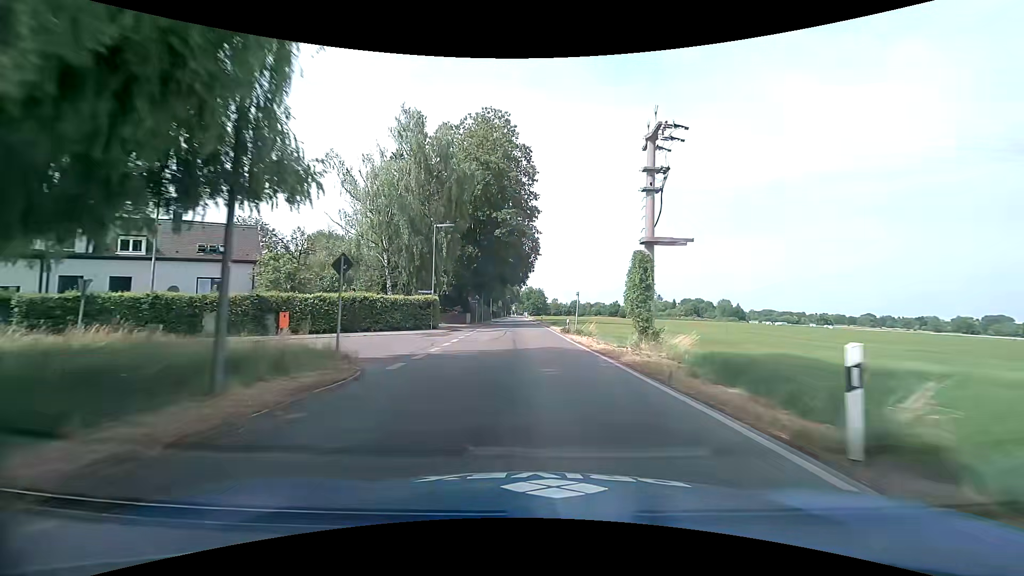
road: tertiary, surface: asphalt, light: Day
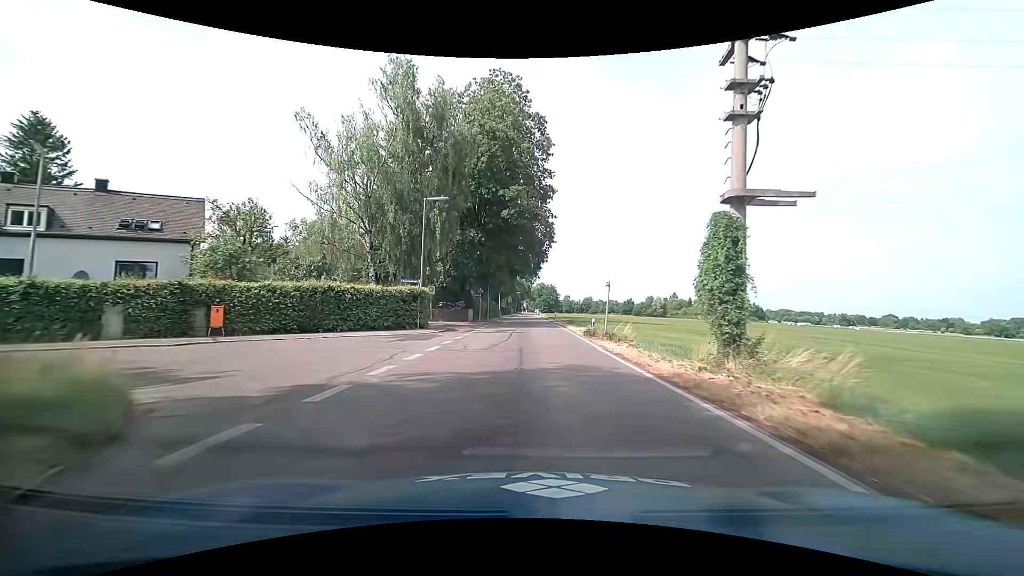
(-0.1, +8.2) m; -1°
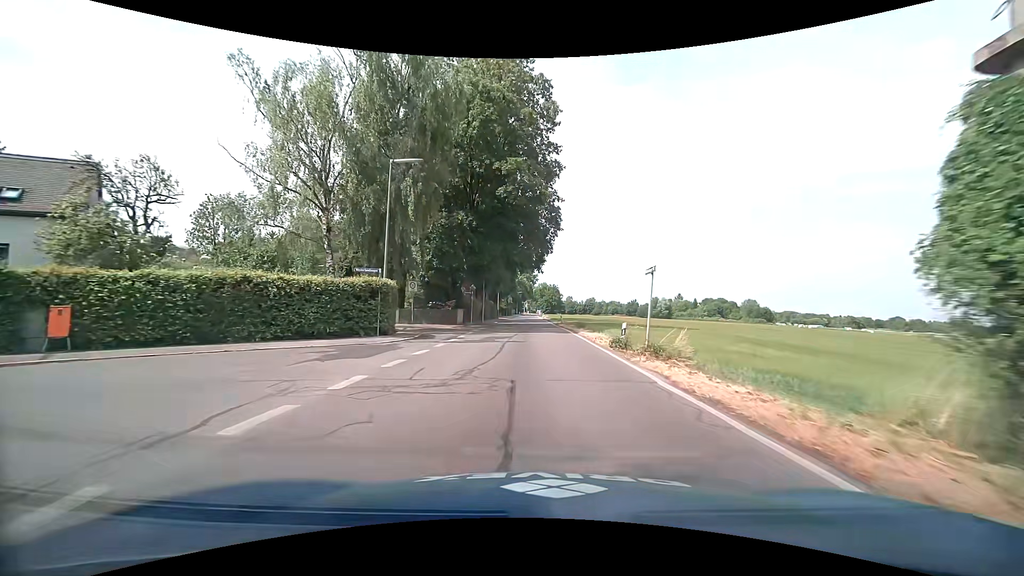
(0.0, +8.2) m; 0°
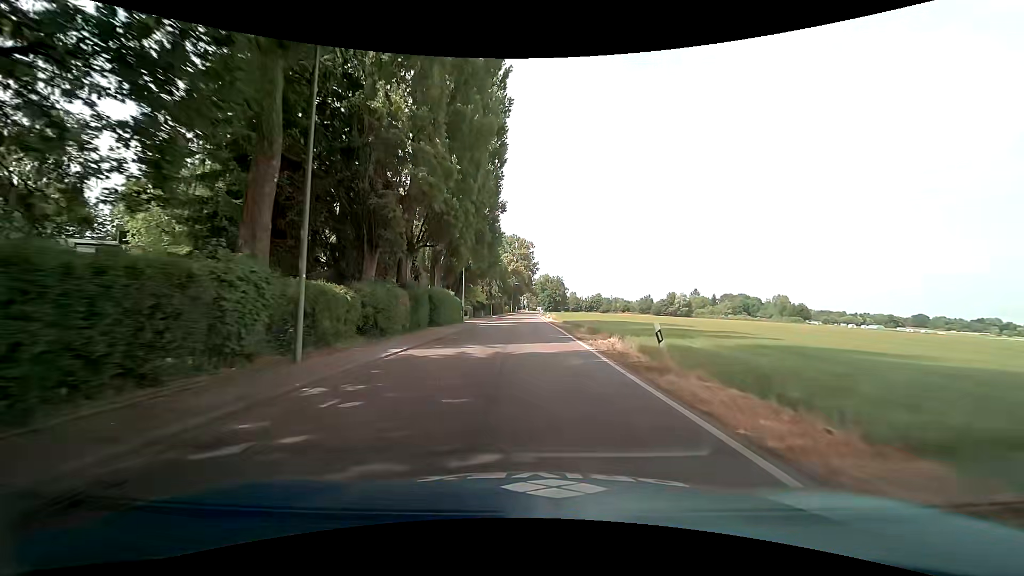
(+0.3, +40.8) m; +1°
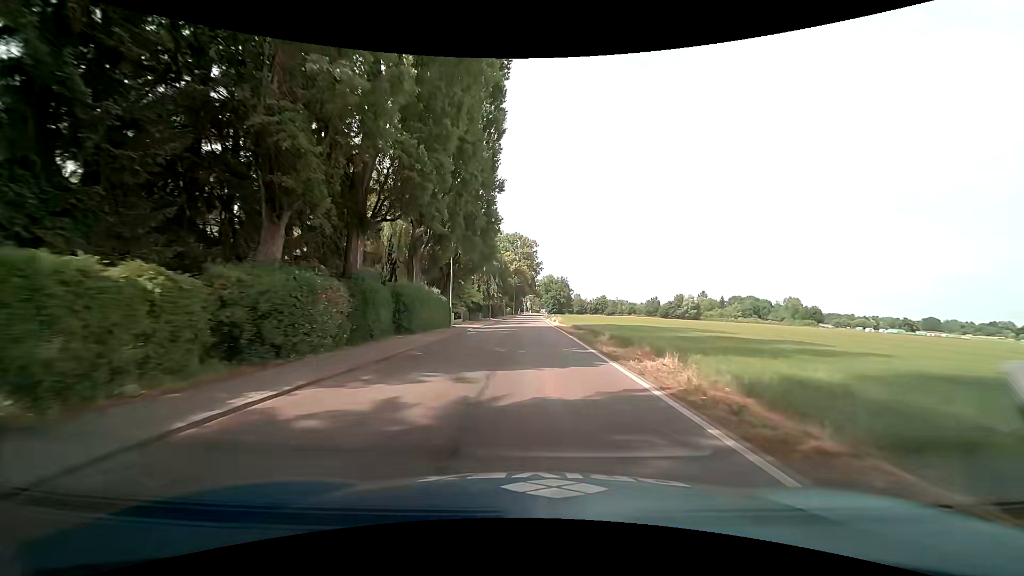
(-0.1, +8.1) m; -1°
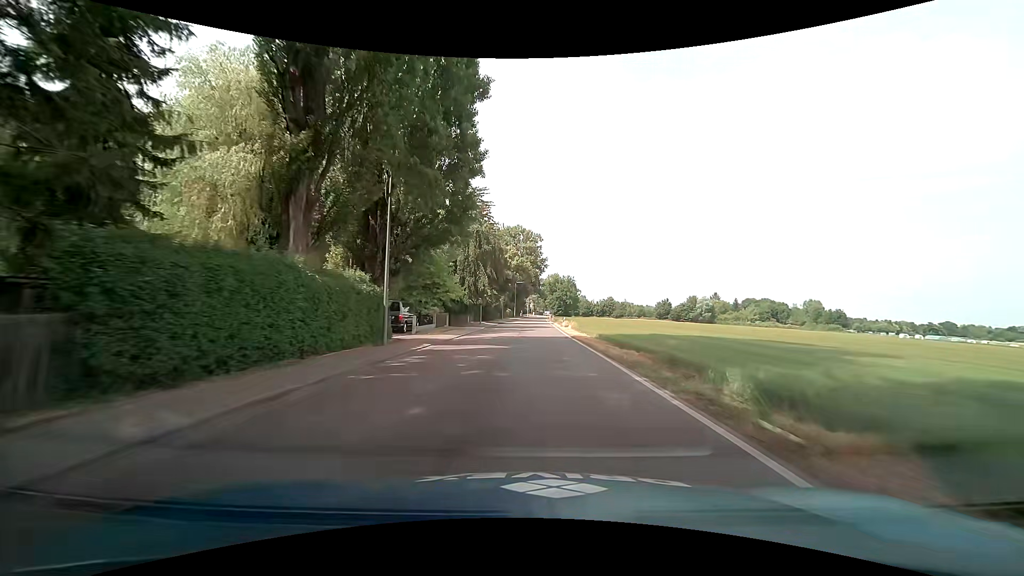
(-0.1, +16.2) m; 0°
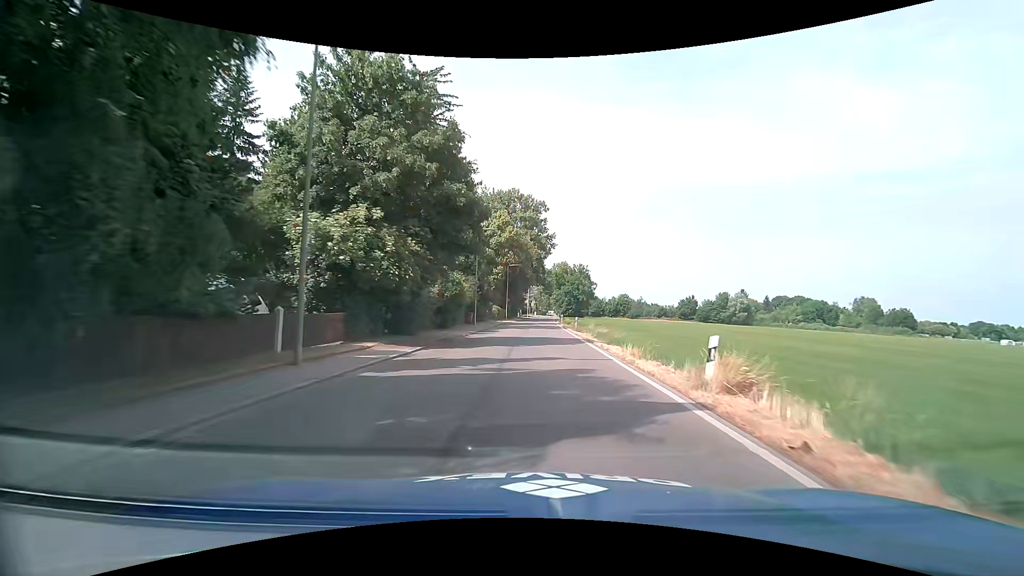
(-0.4, +40.1) m; -1°
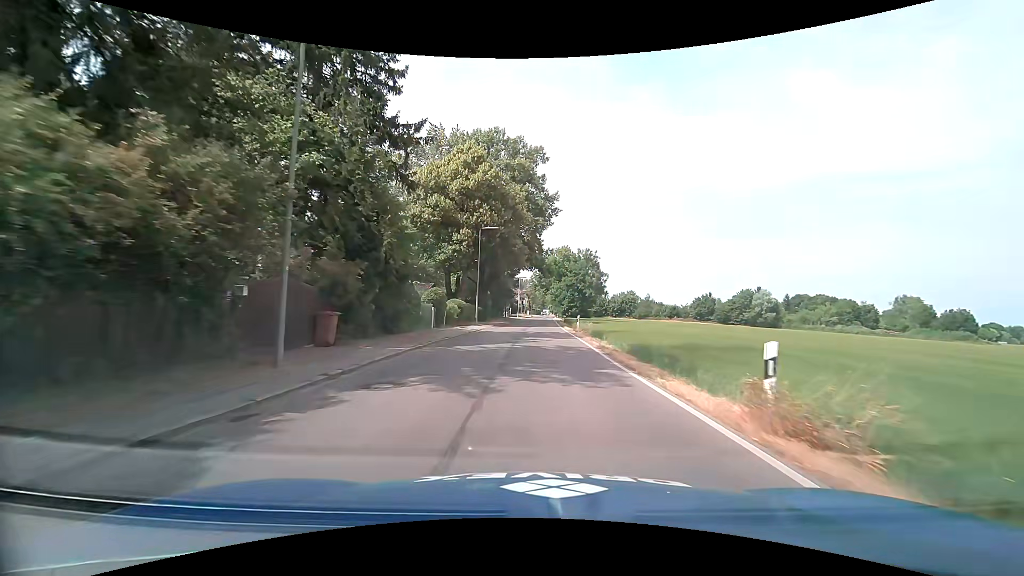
(+0.4, +31.7) m; +1°
(0, +10) (0, +20) (0, +30) (0, +40) (+1, +50) (+1, +60) (+1, +70) (+2, +80) (+2, +90) (+2, +100) m
